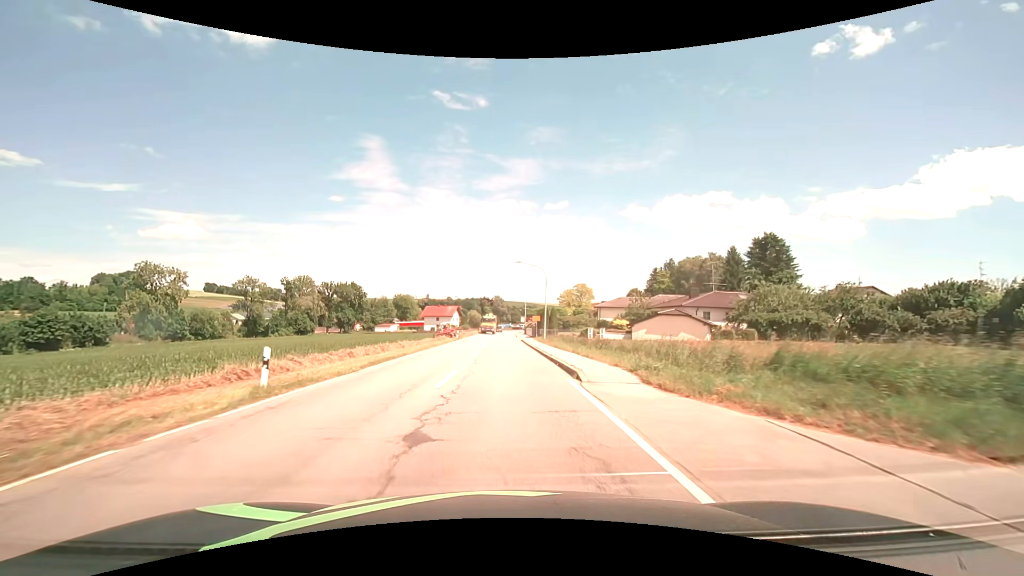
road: secondary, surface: asphalt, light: Day
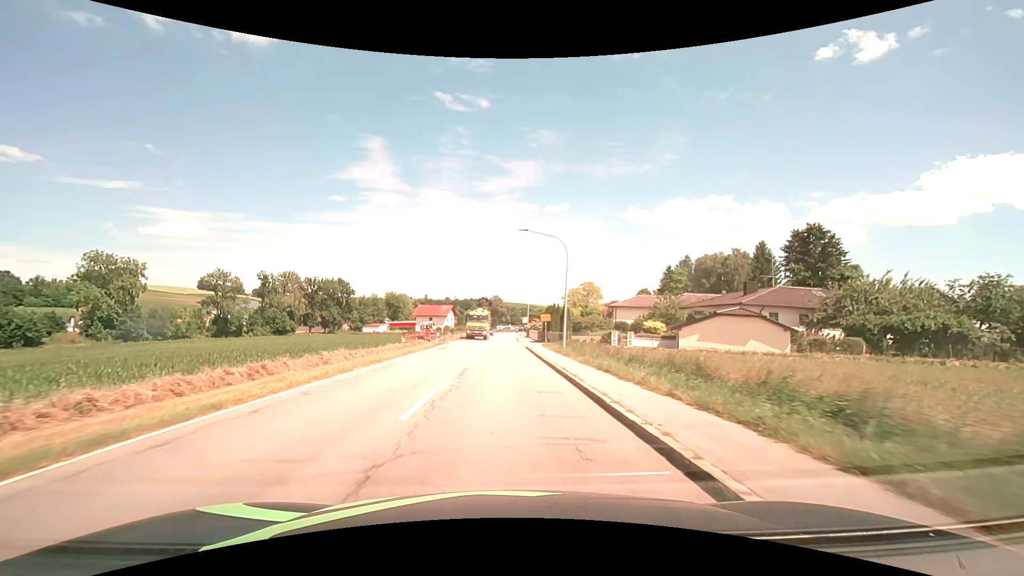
(-0.1, +15.8) m; 0°
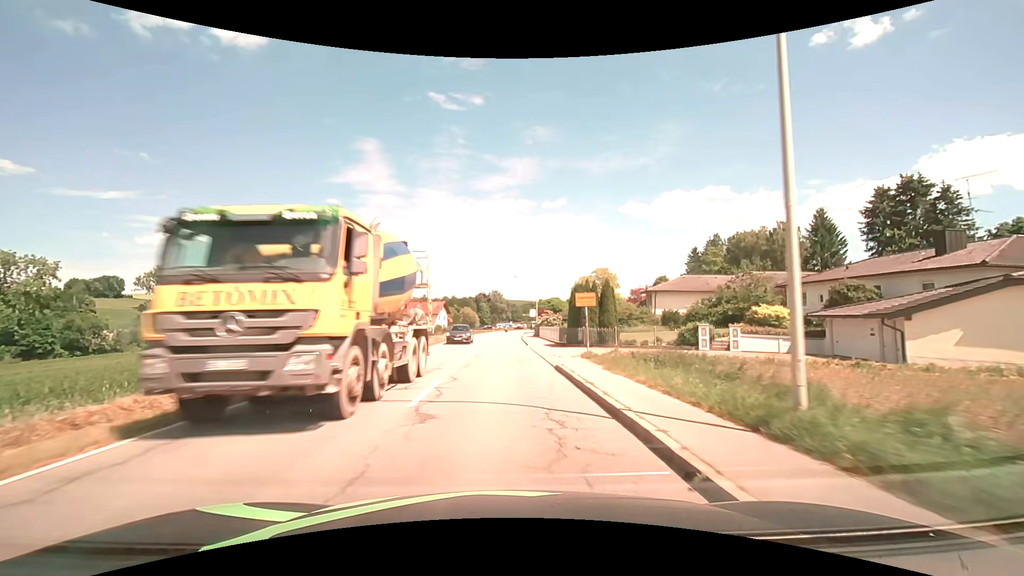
(0.0, +23.8) m; 0°
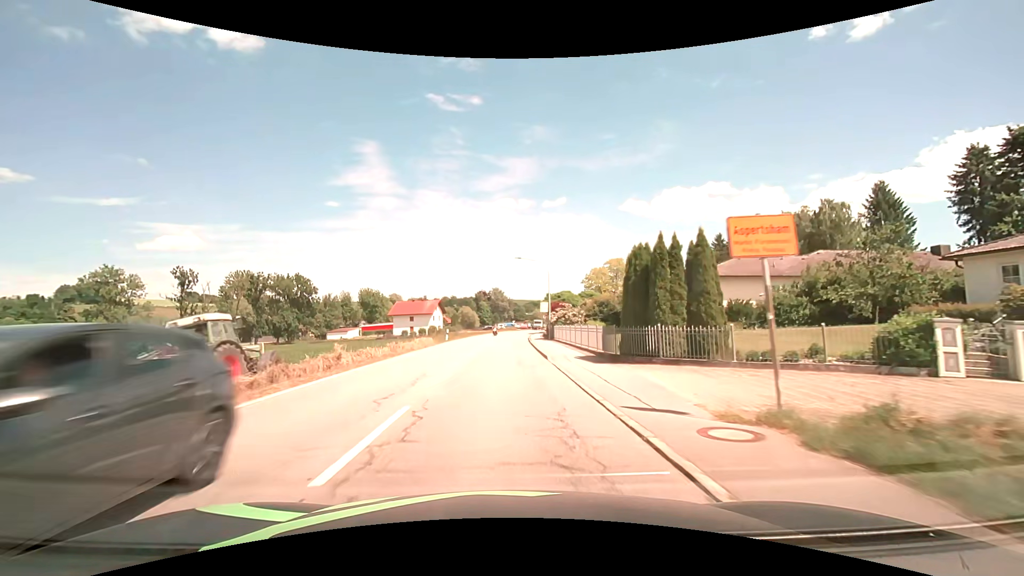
(0.0, +15.9) m; 0°
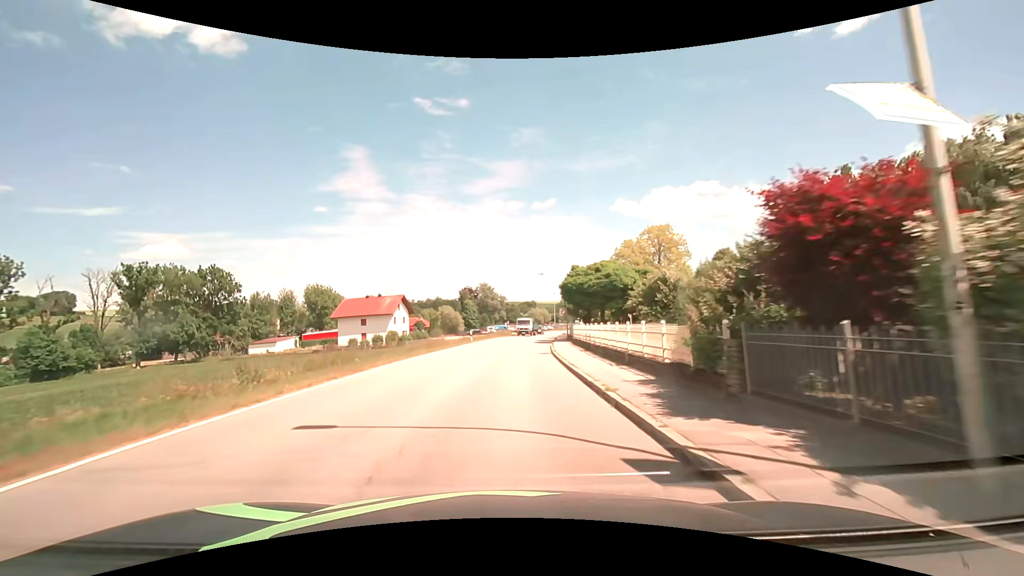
(-0.2, +39.5) m; +1°
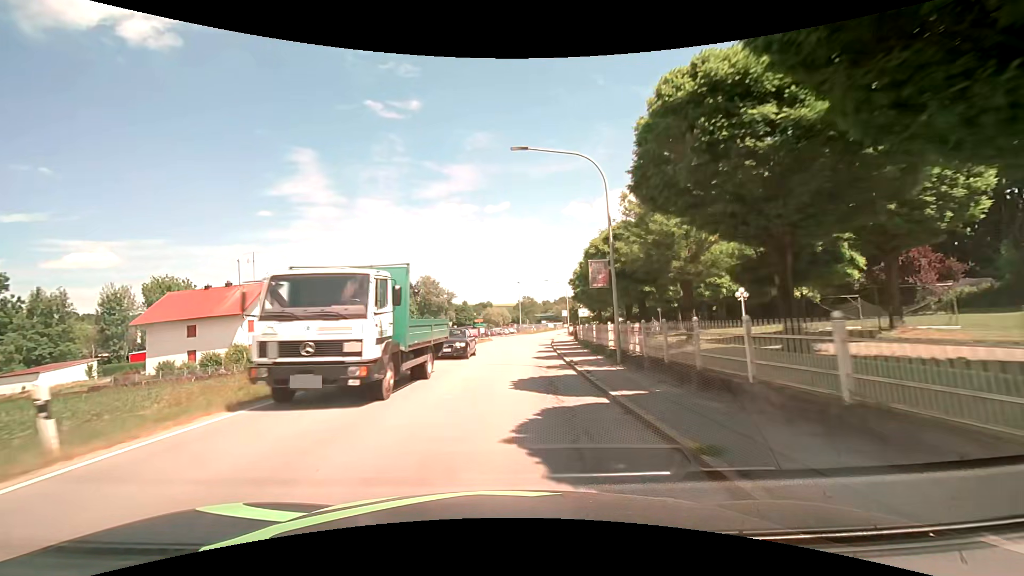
(+1.5, +39.6) m; +5°
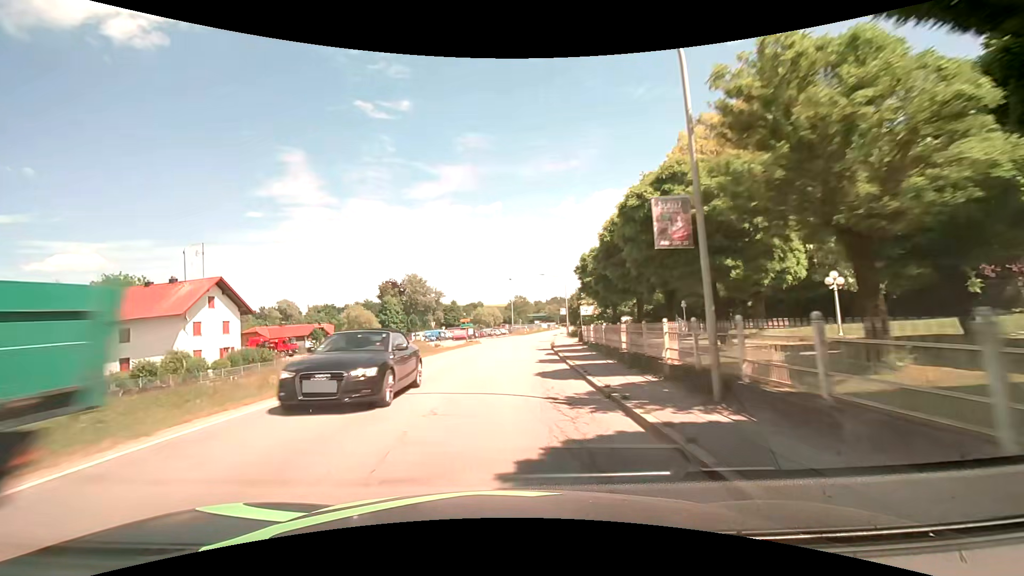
(+0.1, +7.9) m; +1°
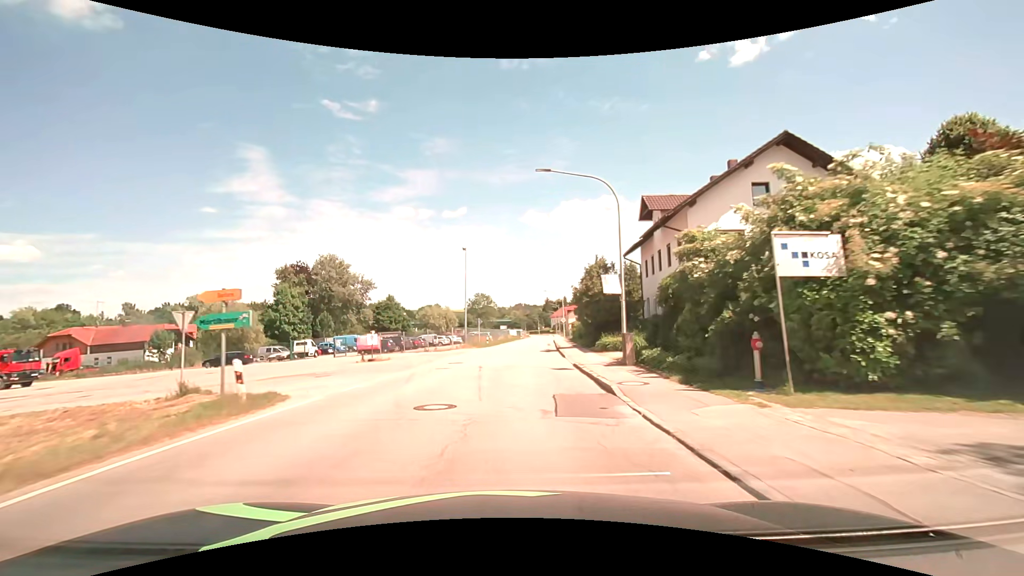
(+1.4, +39.5) m; +5°
(0, +10) (0, +20) (+1, +30) (+2, +40) (+3, +50) (+4, +60) (+4, +70) (+5, +80) (+6, +90) (+7, +100) m
